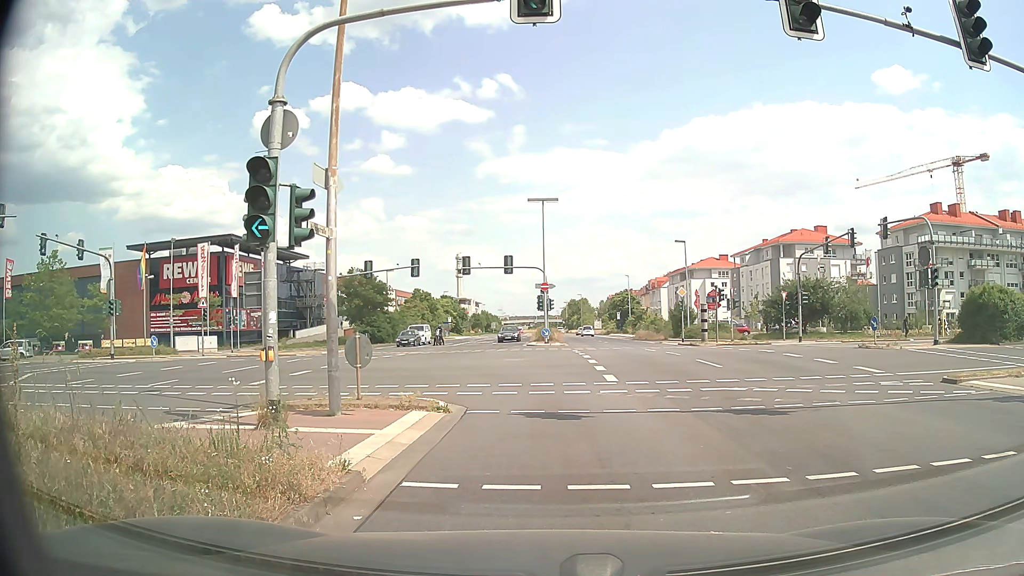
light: Day
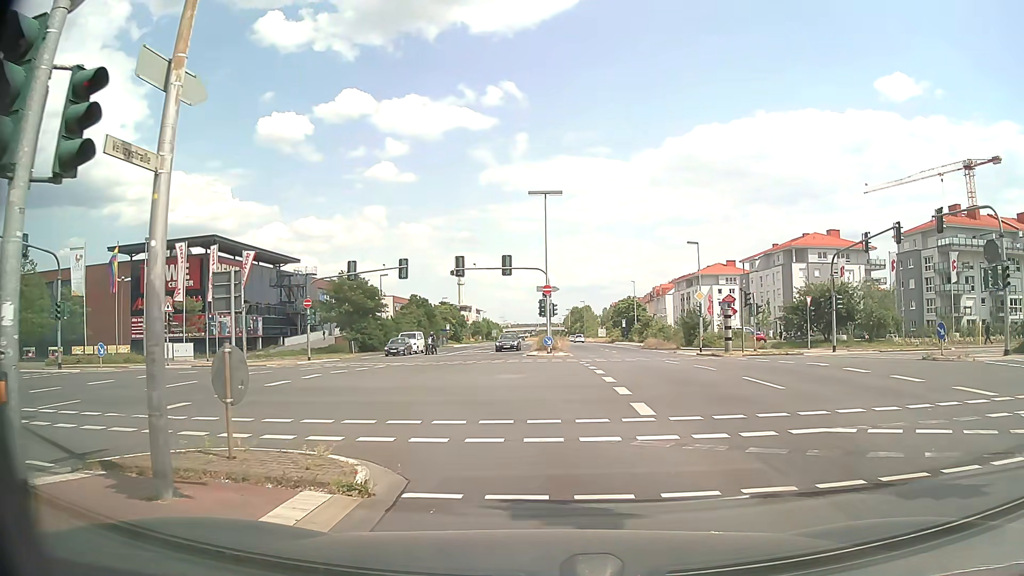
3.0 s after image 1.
(0.0, +5.4) m; 0°
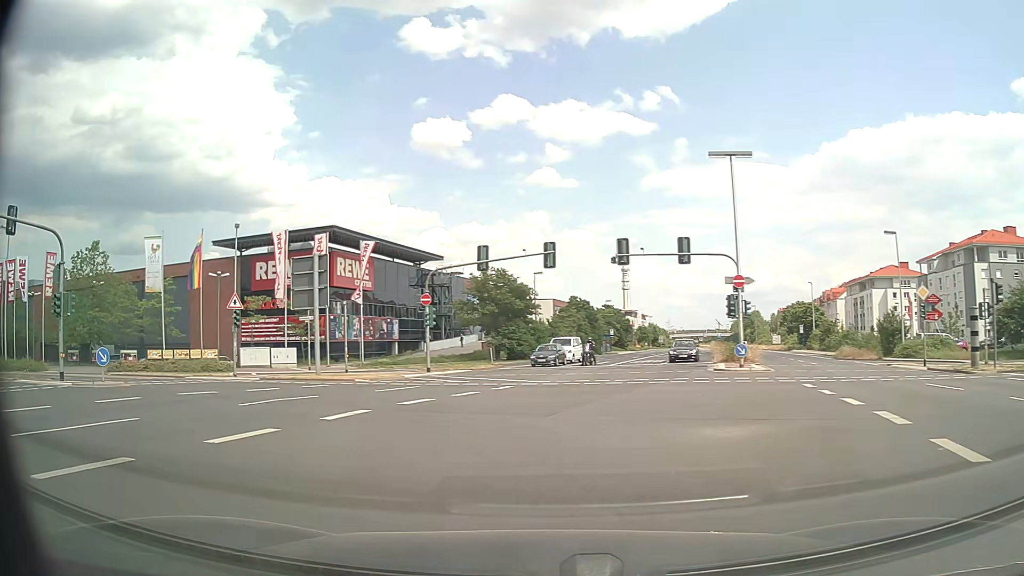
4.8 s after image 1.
(-0.7, +10.7) m; -12°
(-2, +10) (-8, +18) (-17, +23) (-26, +25) (-36, +26) (-46, +28) (-56, +29) (-66, +30) (-76, +31) (-86, +32) m
